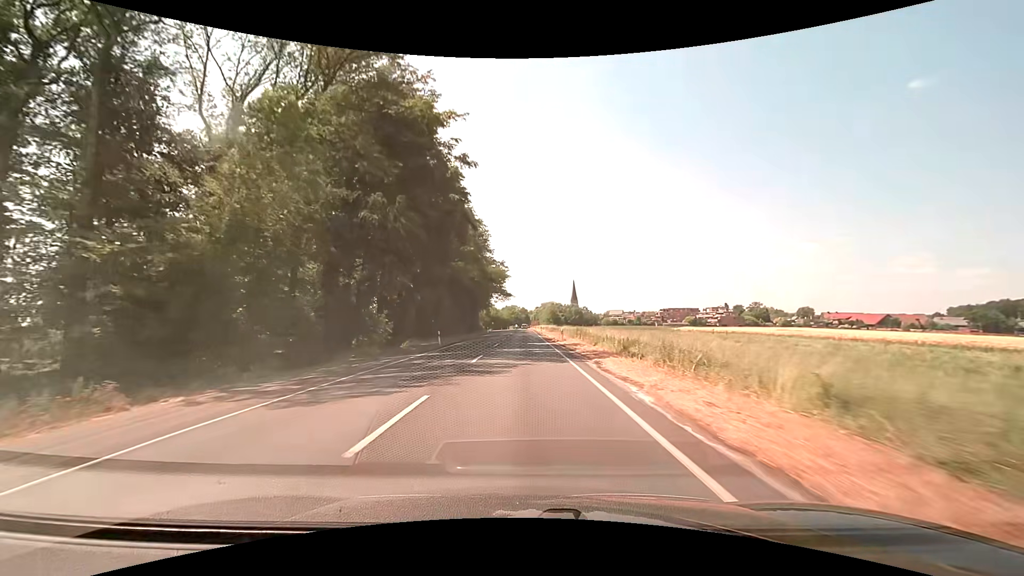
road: secondary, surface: asphalt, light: Day
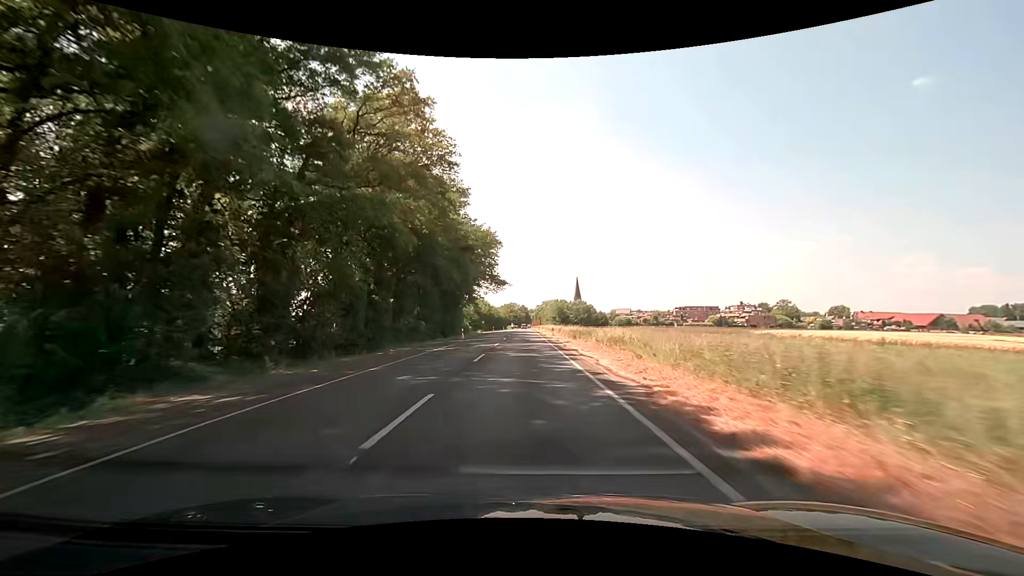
(-0.1, +35.7) m; 0°
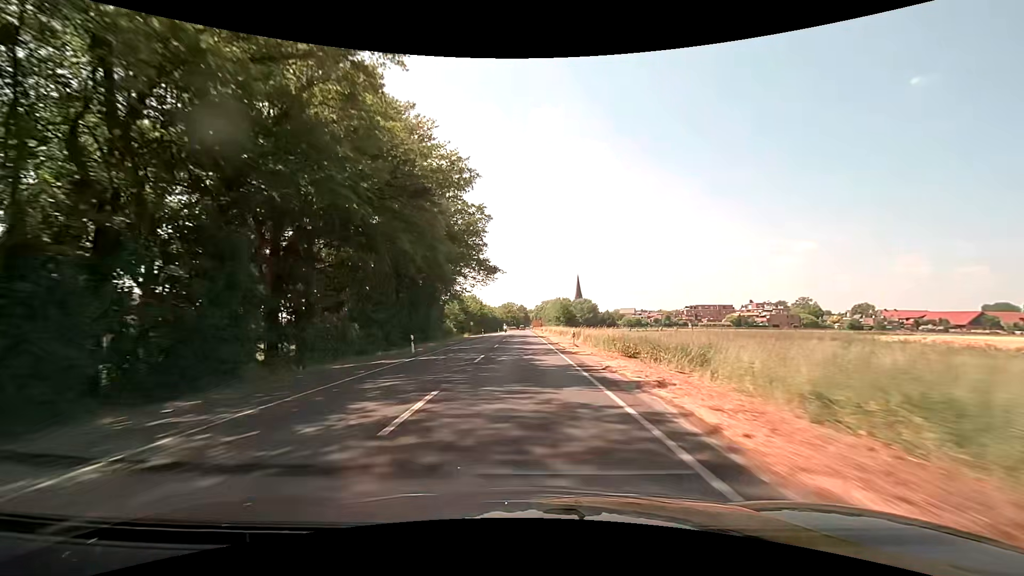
(-0.1, +23.0) m; 0°
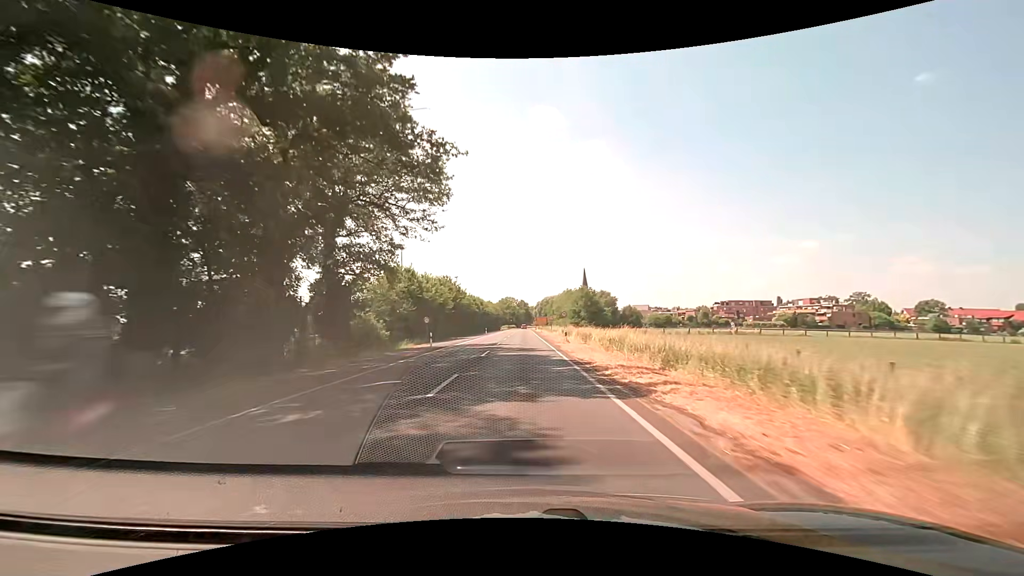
(+0.3, +44.3) m; +1°
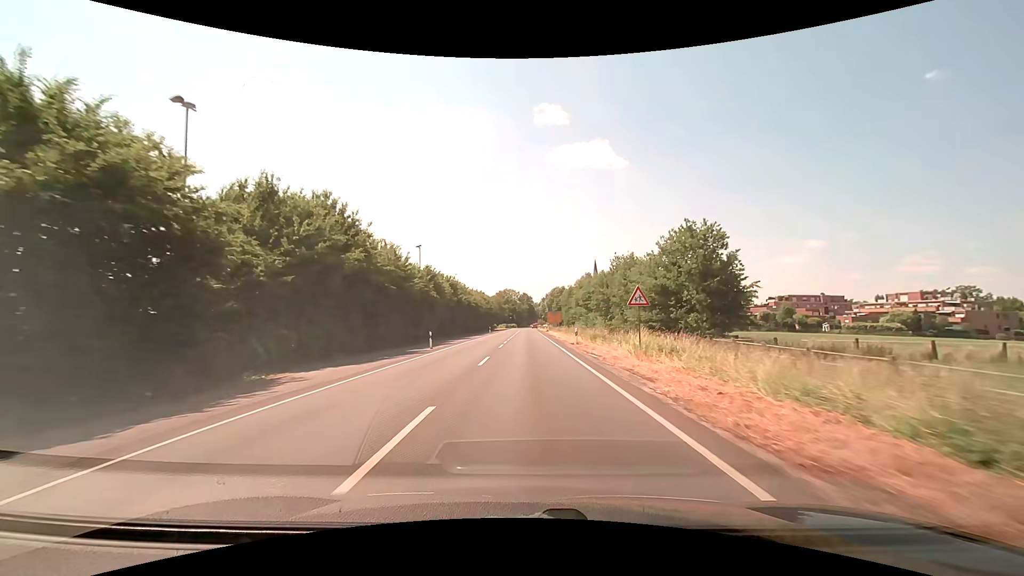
(-0.5, +52.7) m; -1°
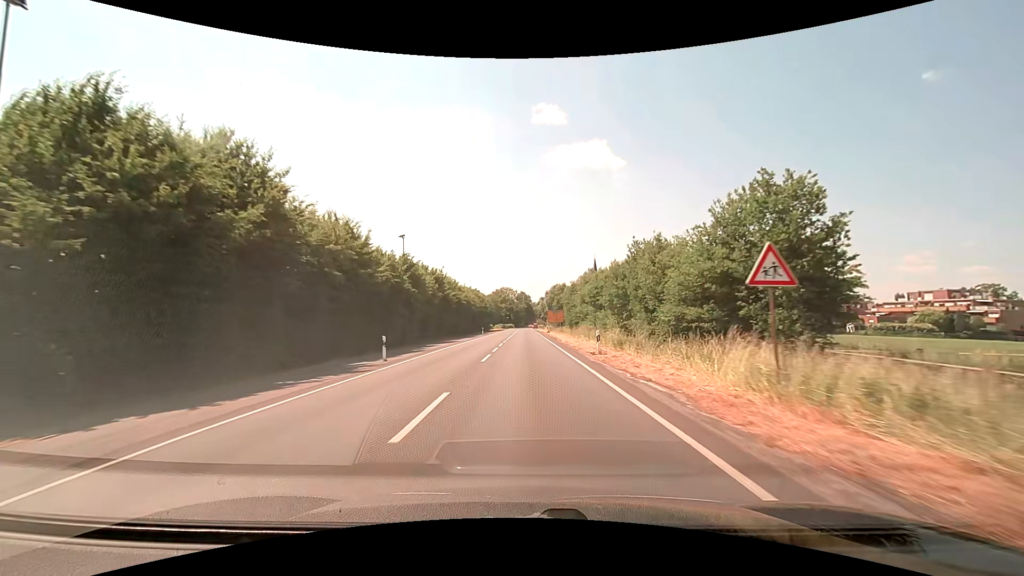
(+0.1, +10.2) m; 0°
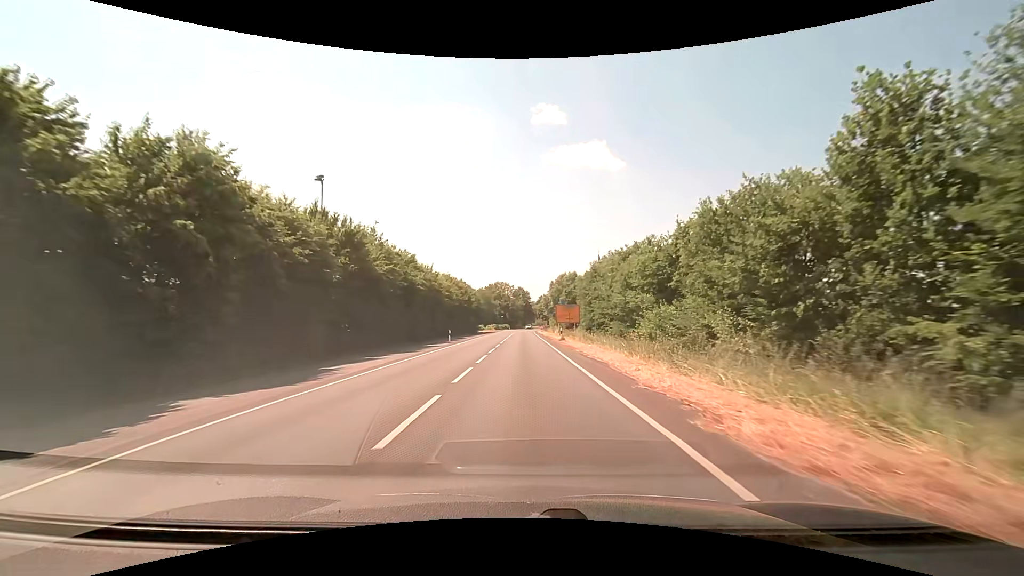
(+0.1, +30.2) m; 0°
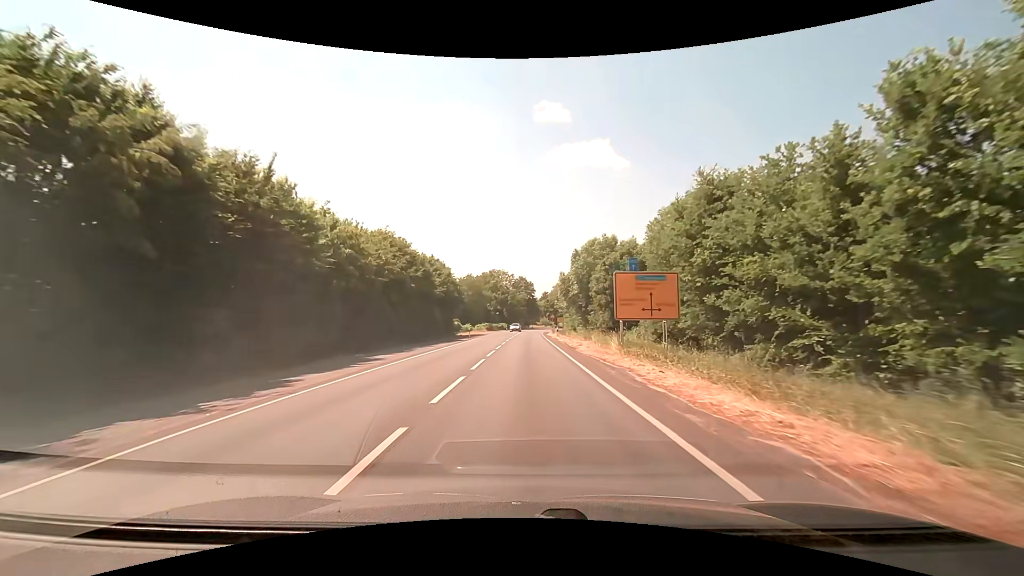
(-0.1, +39.1) m; 0°
(0, +10) (0, +20) (0, +30) (0, +40) (0, +50) (0, +60) (+1, +70) (+1, +80) (+1, +90) (+2, +100) m
